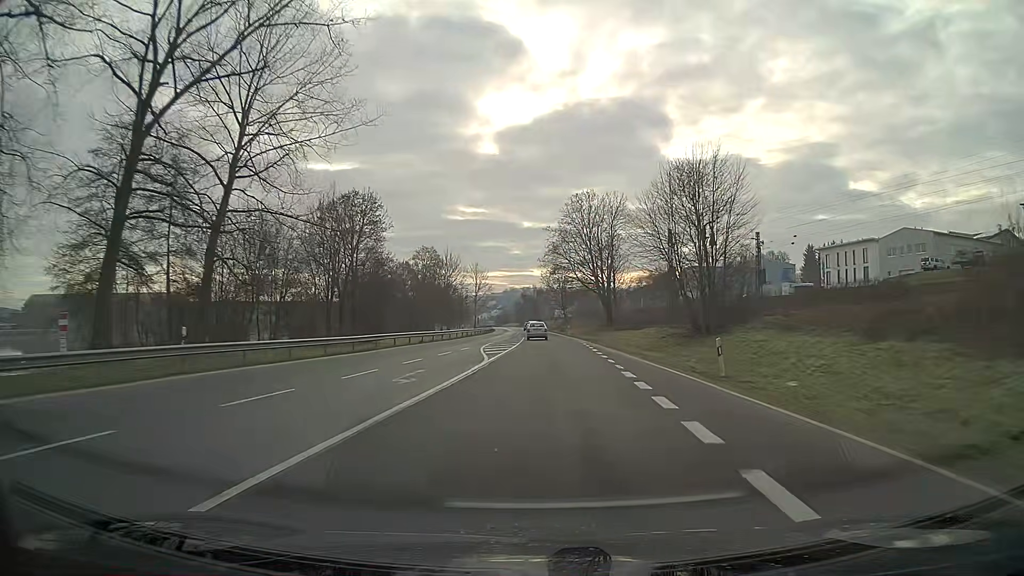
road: primary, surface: asphalt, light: Day
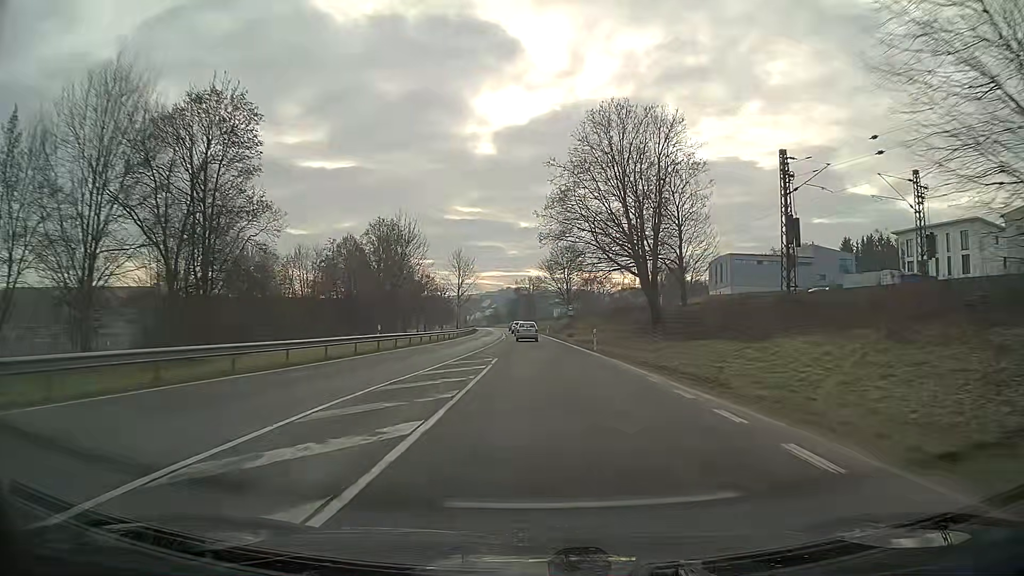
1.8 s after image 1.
(+0.1, +36.0) m; 0°
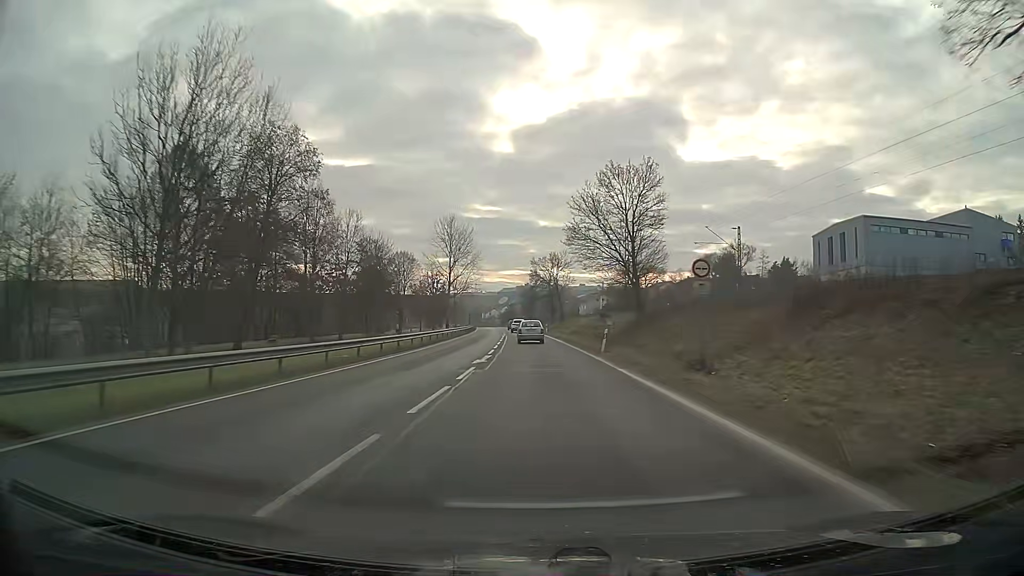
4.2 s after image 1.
(-0.6, +49.4) m; -2°
